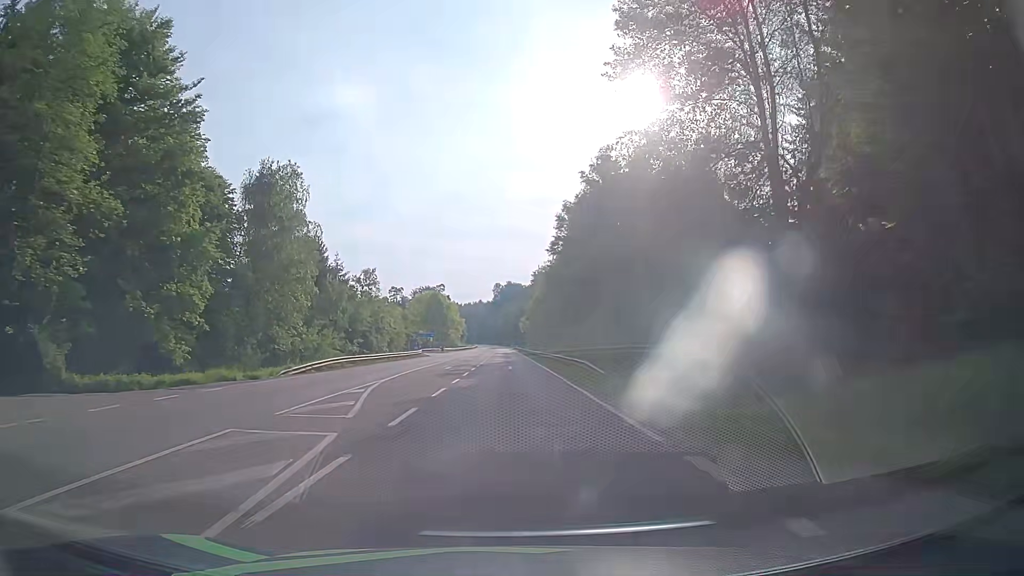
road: secondary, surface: asphalt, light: Day
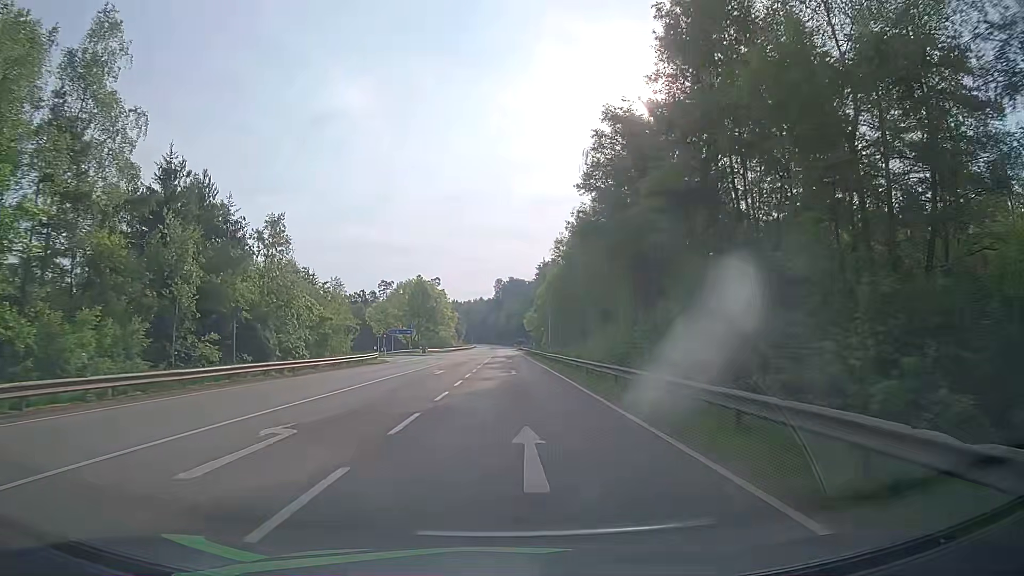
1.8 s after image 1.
(0.0, +30.8) m; 0°
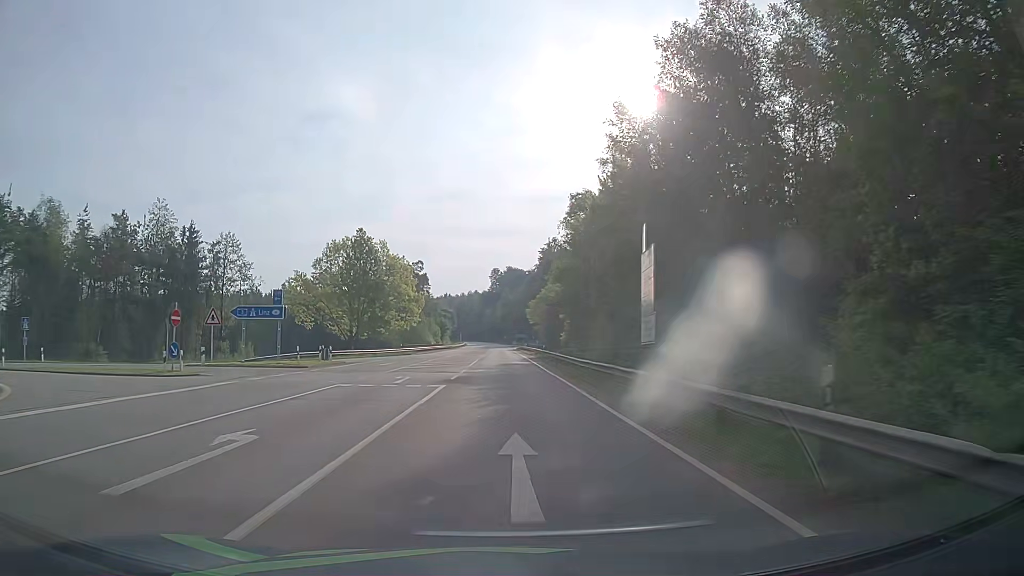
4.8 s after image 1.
(-0.6, +51.4) m; -1°
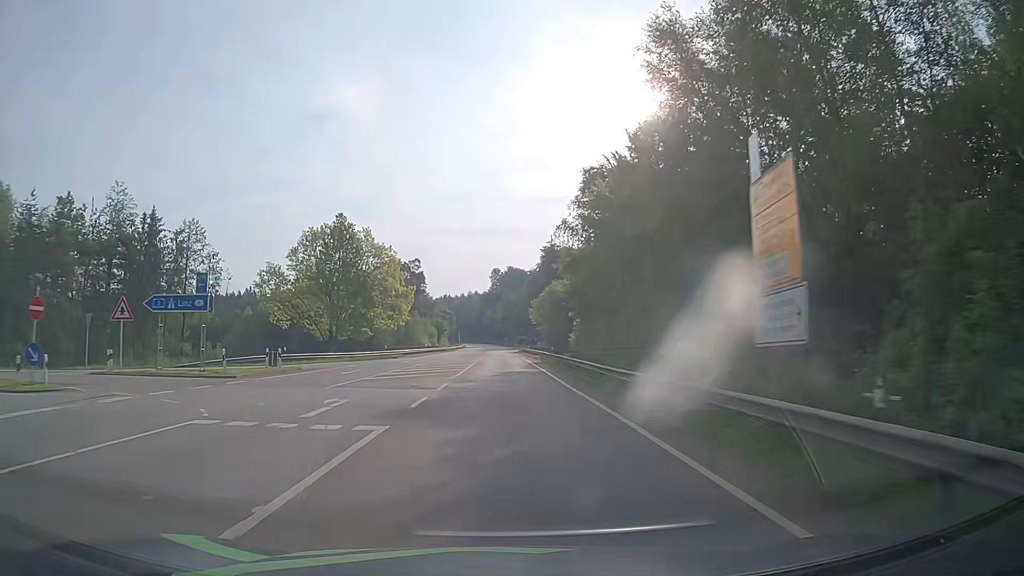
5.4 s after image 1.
(0.0, +10.4) m; 0°
(0, +10) (0, +20) (0, +30) (0, +40) (0, +50) (0, +60) (0, +70) (0, +80) (-1, +90) (-1, +100) m
